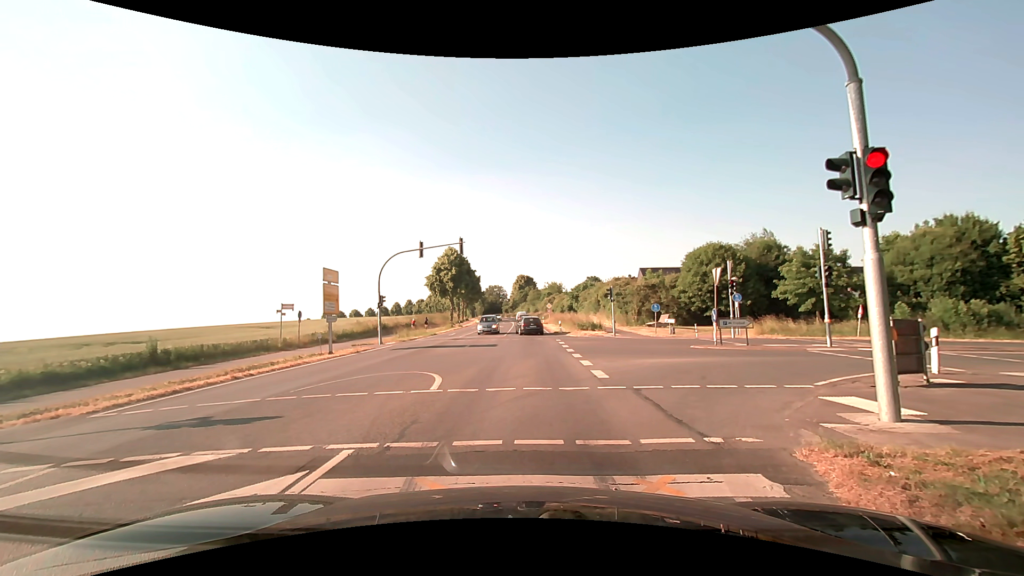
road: secondary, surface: asphalt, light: Day
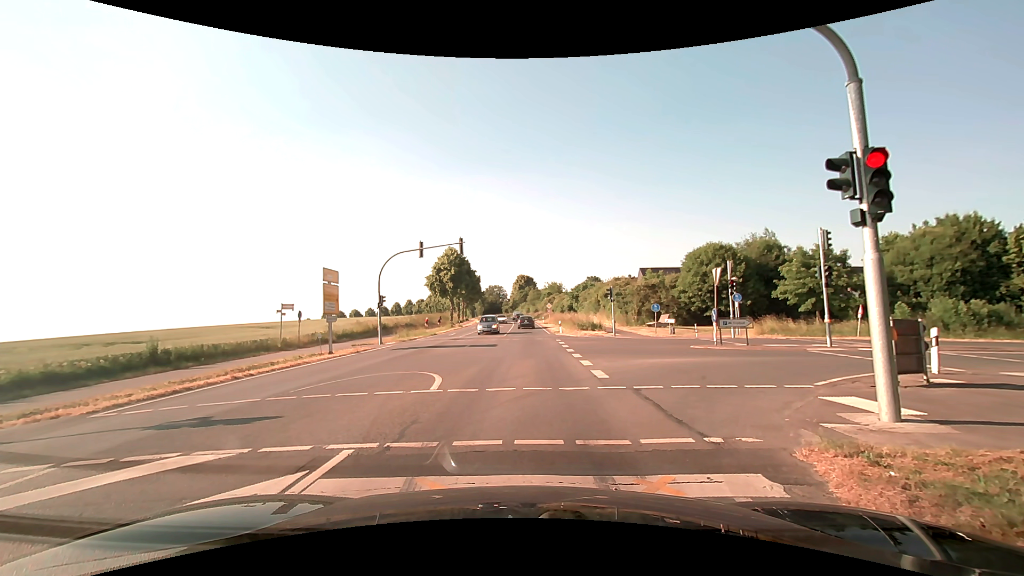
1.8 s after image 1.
(0.0, 0.0) m; 0°
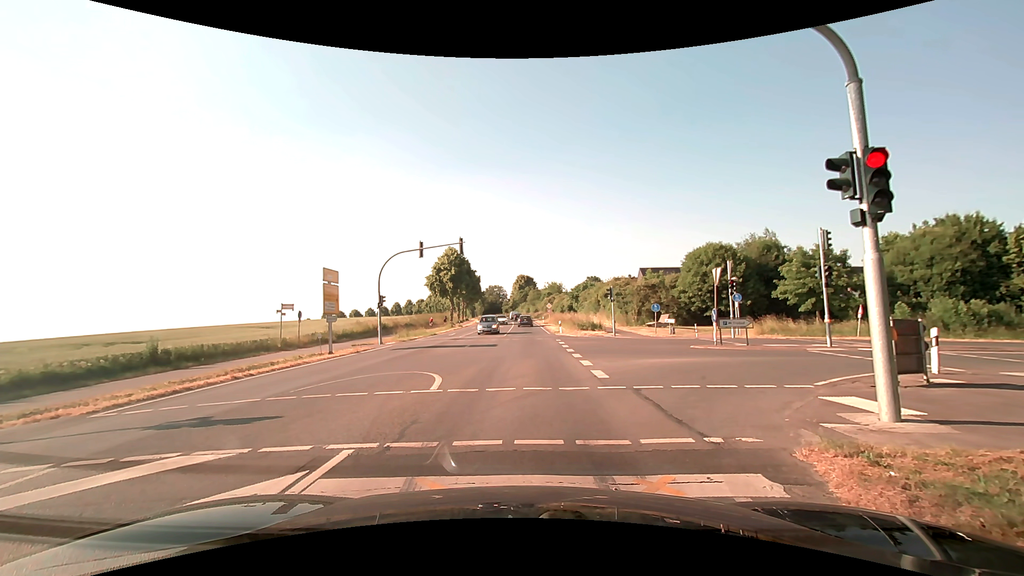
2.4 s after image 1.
(0.0, 0.0) m; 0°
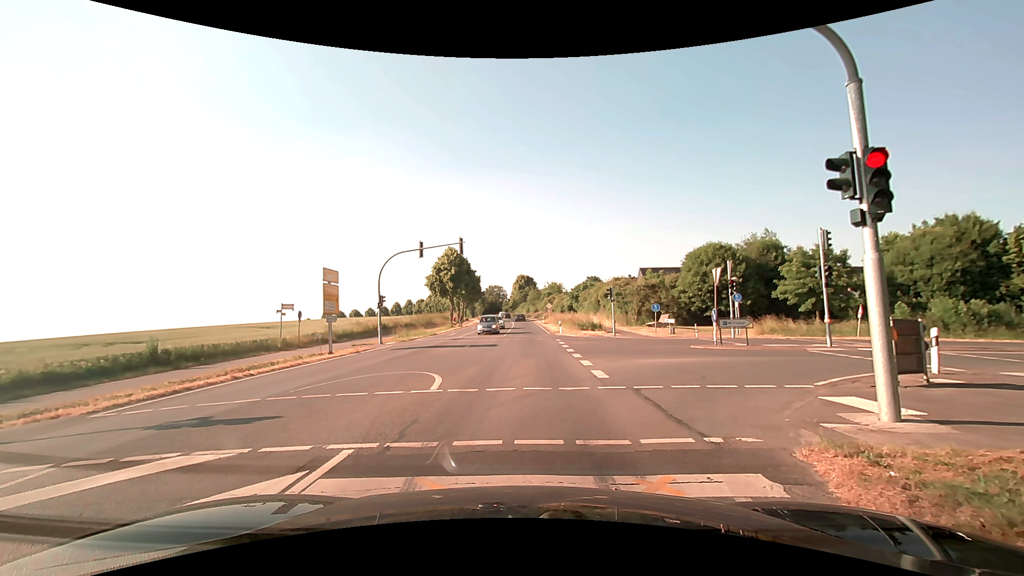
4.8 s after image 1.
(0.0, 0.0) m; 0°
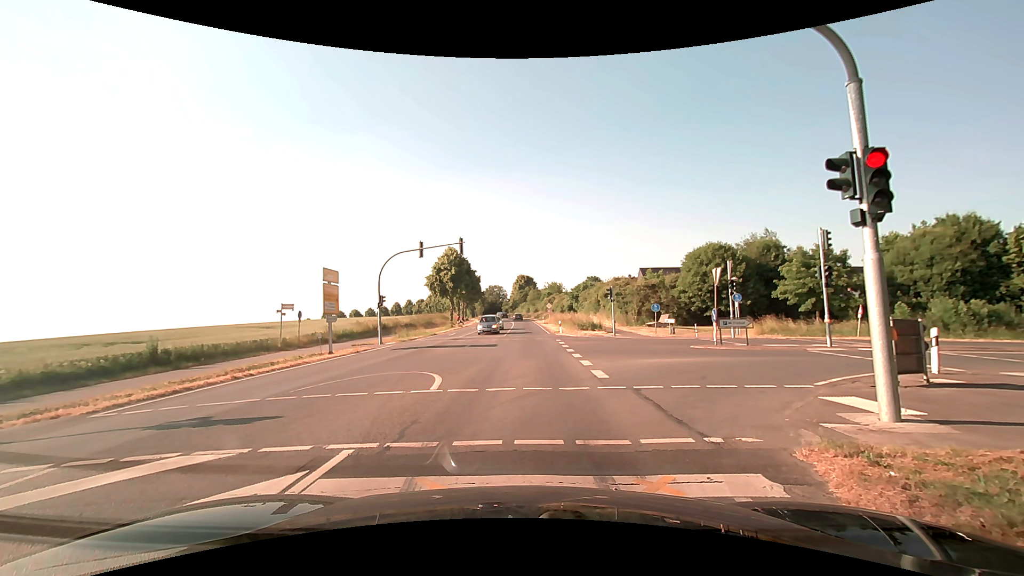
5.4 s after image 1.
(0.0, 0.0) m; 0°
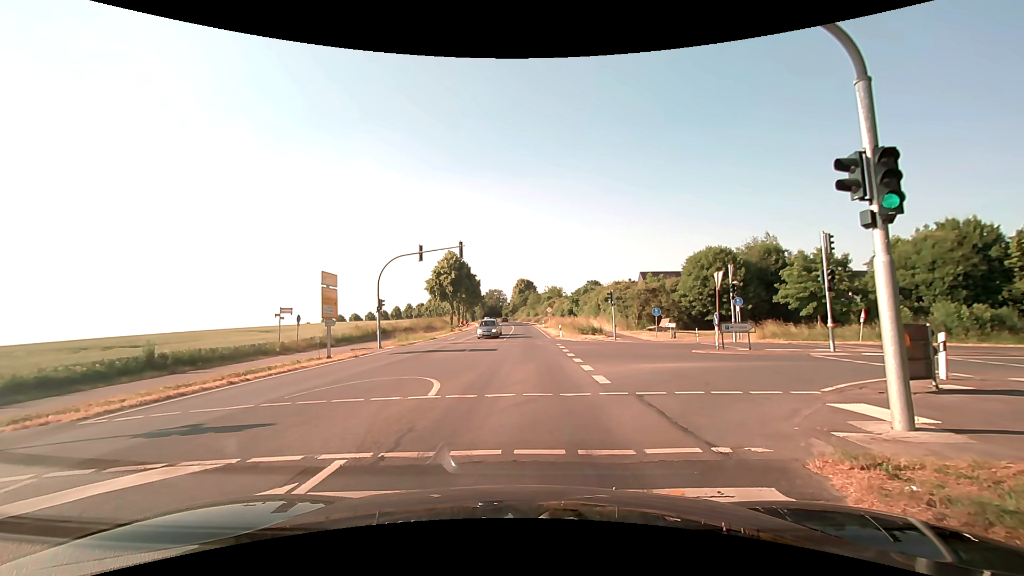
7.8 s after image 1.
(0.0, +0.2) m; 0°
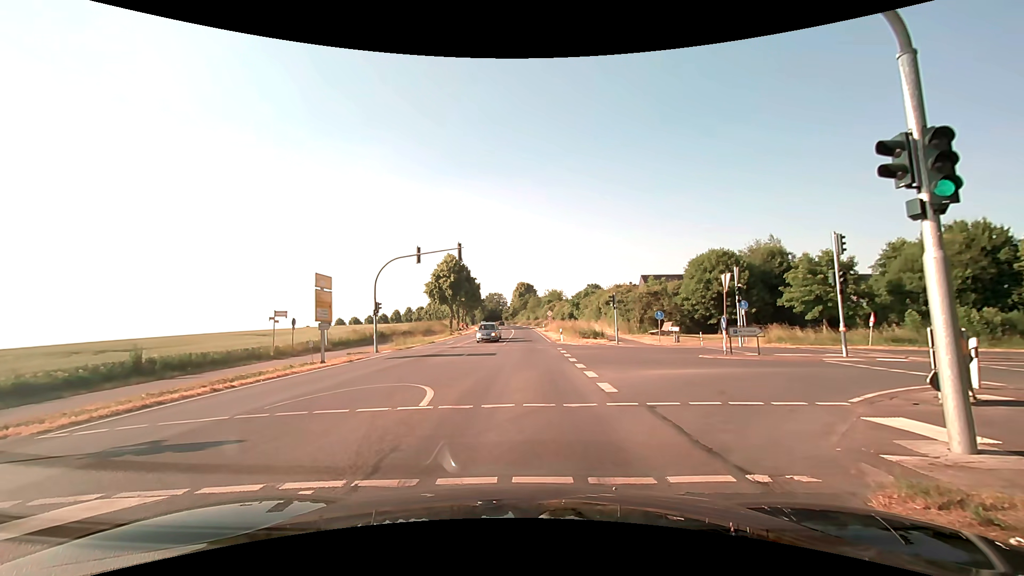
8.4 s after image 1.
(0.0, +0.9) m; -1°
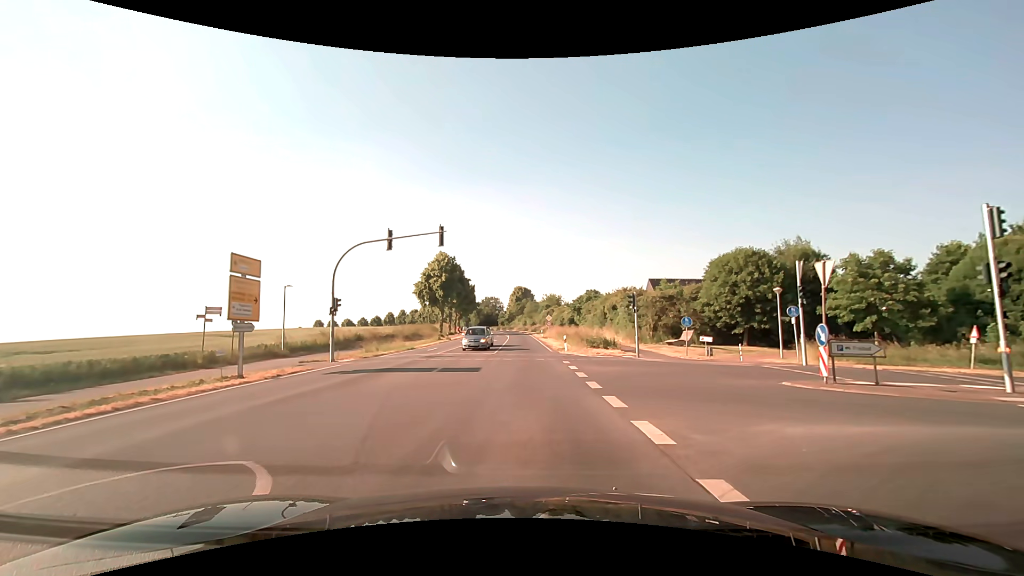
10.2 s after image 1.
(+0.2, +7.6) m; +2°
(0, +10) (0, +20) (0, +30) (0, +40) (0, +50) (0, +60) (-1, +70) (-1, +80) (-2, +90) (-2, +100) m
